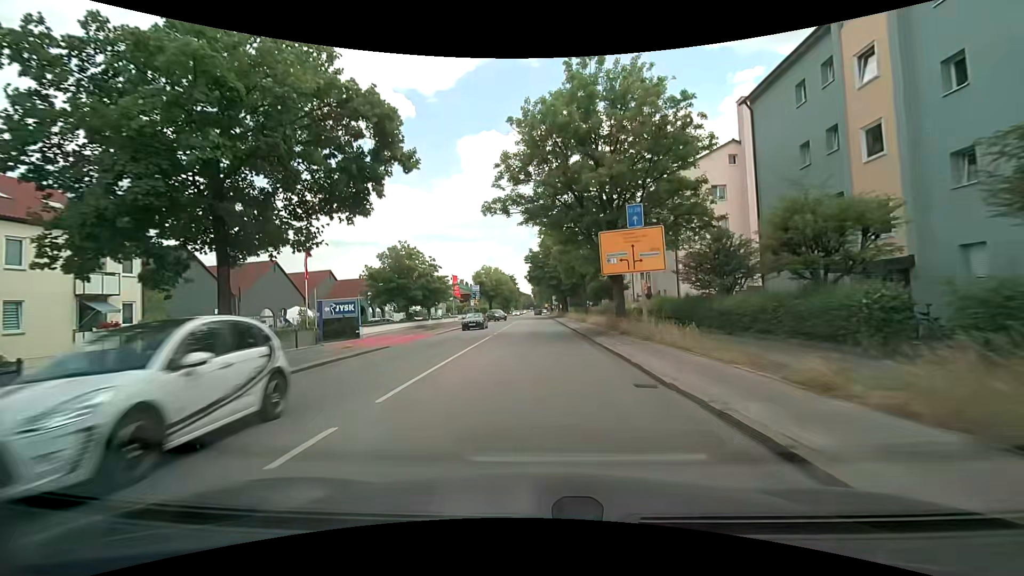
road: secondary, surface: asphalt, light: Day
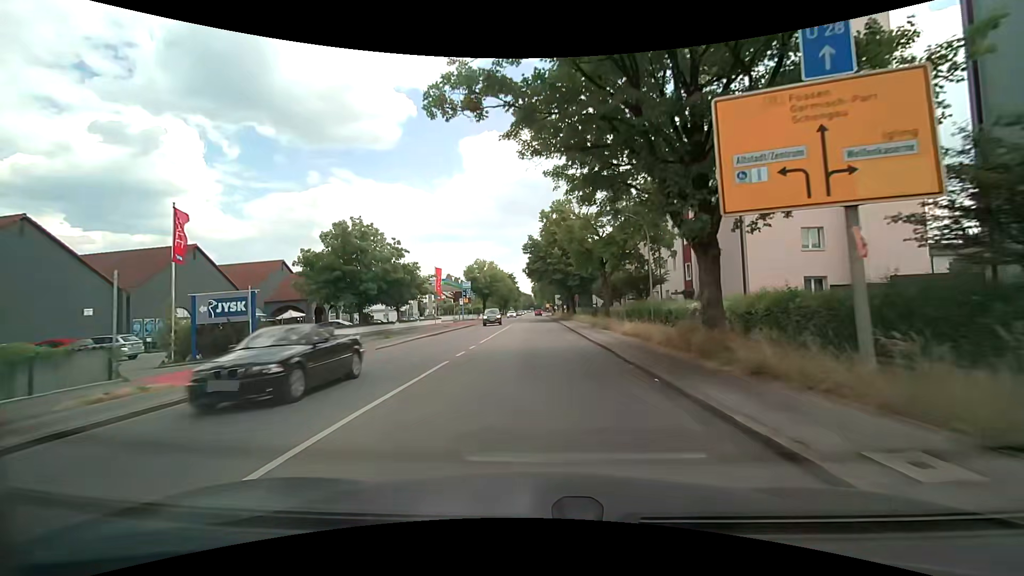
(0.0, +13.1) m; 0°
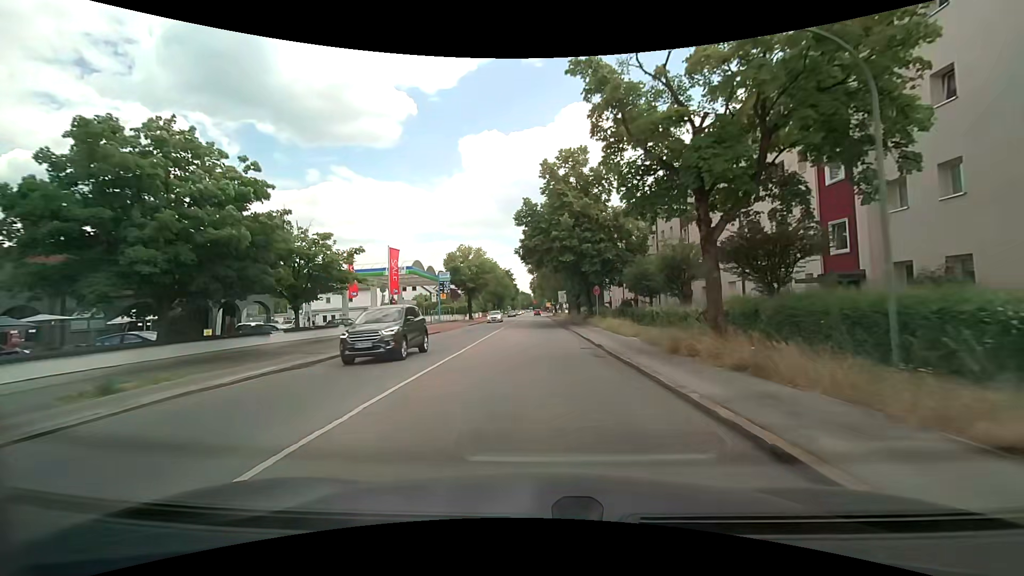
(+0.1, +19.0) m; 0°
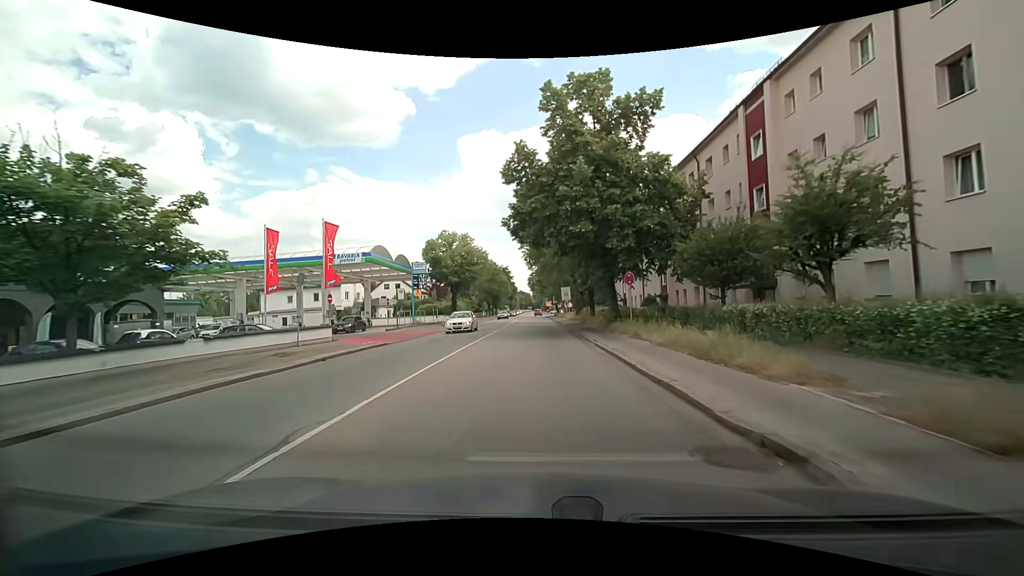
(0.0, +12.9) m; +1°
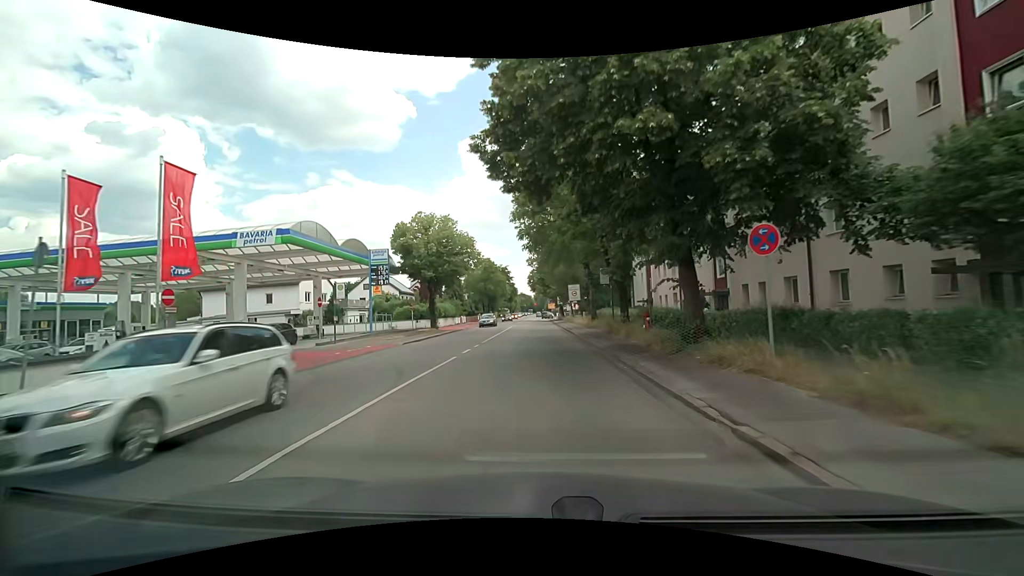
(-0.1, +13.2) m; -1°
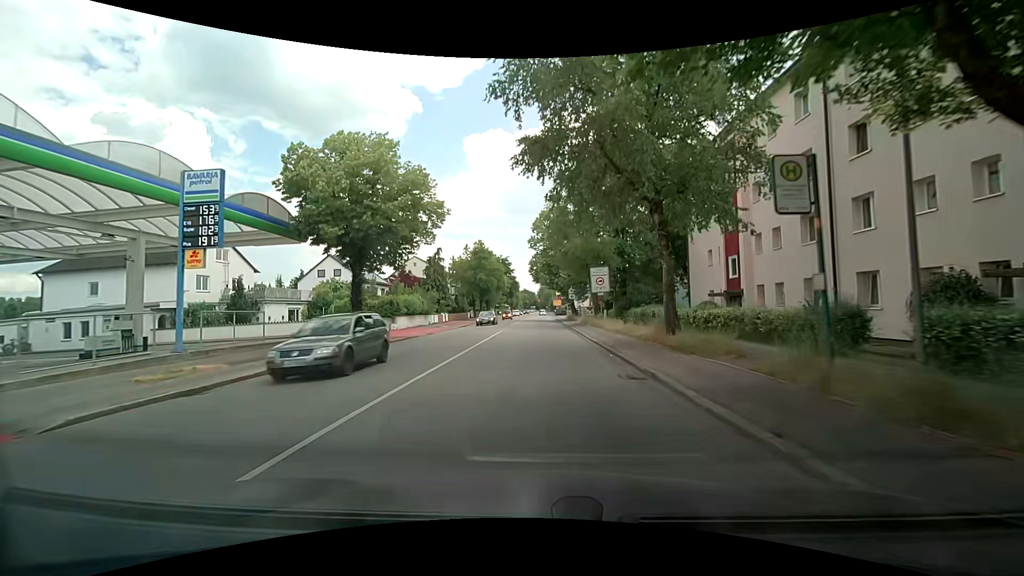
(-0.1, +20.2) m; 0°
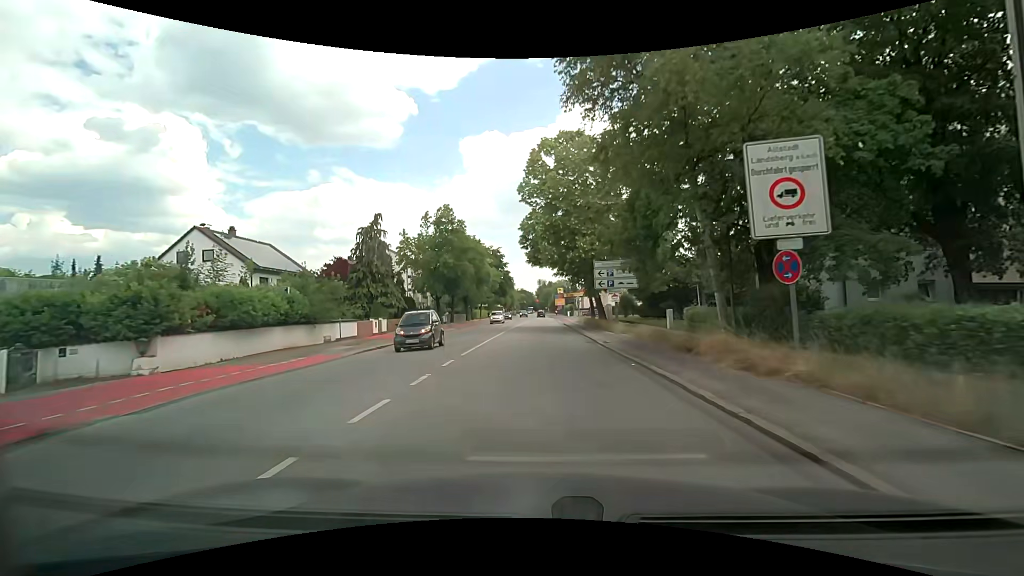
(-0.2, +27.0) m; 0°
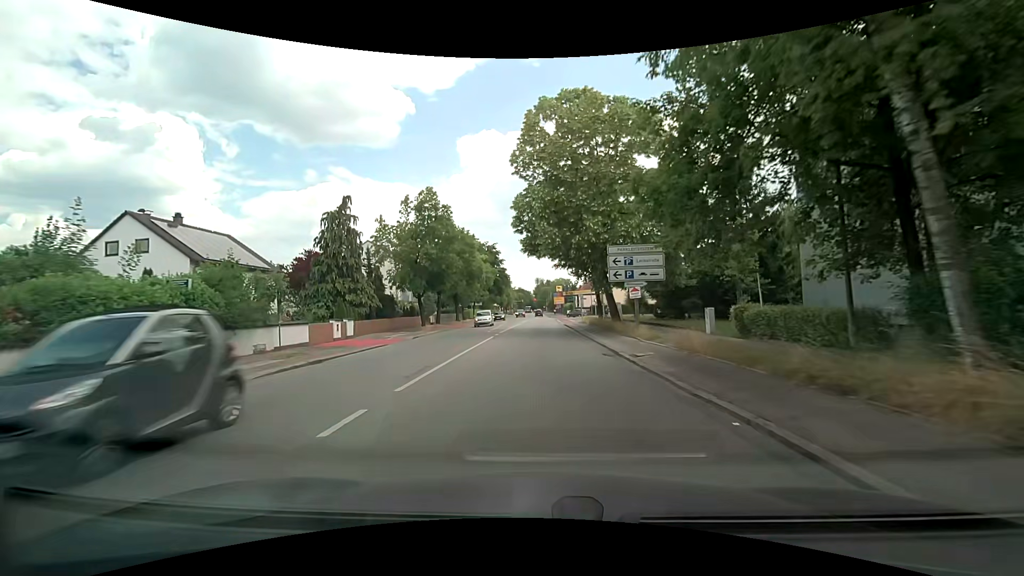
(0.0, +6.8) m; 0°
(0, +10) (0, +20) (0, +30) (0, +40) (0, +50) (0, +60) (0, +70) (0, +80) (+1, +90) (+1, +100) m
